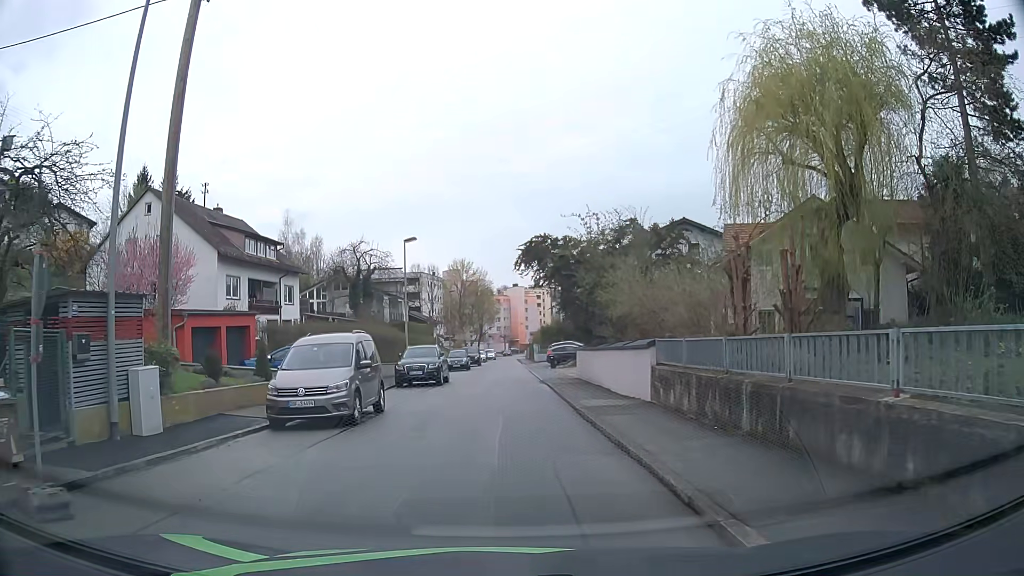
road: residential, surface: asphalt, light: Day
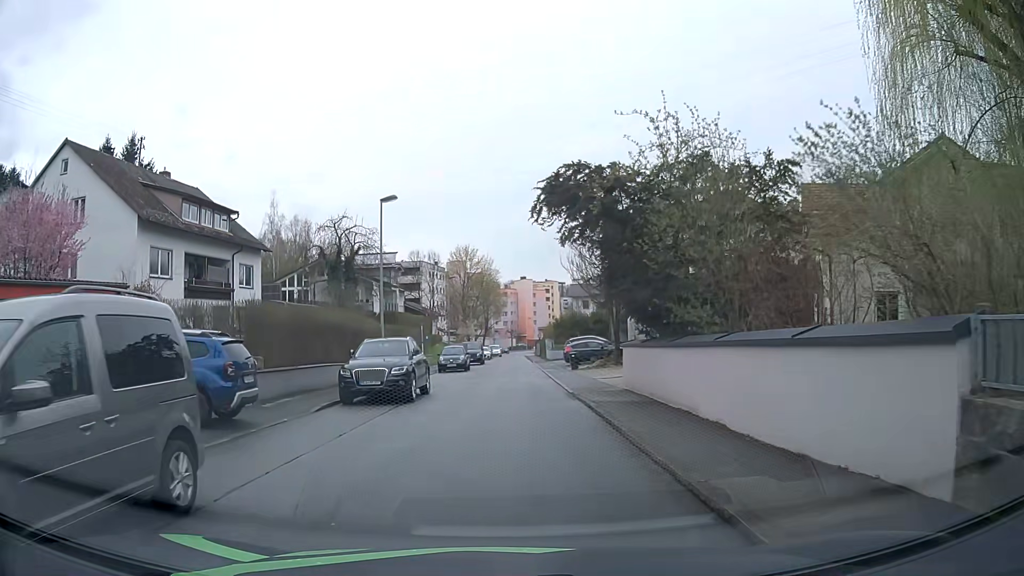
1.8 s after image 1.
(-0.2, +10.5) m; -2°
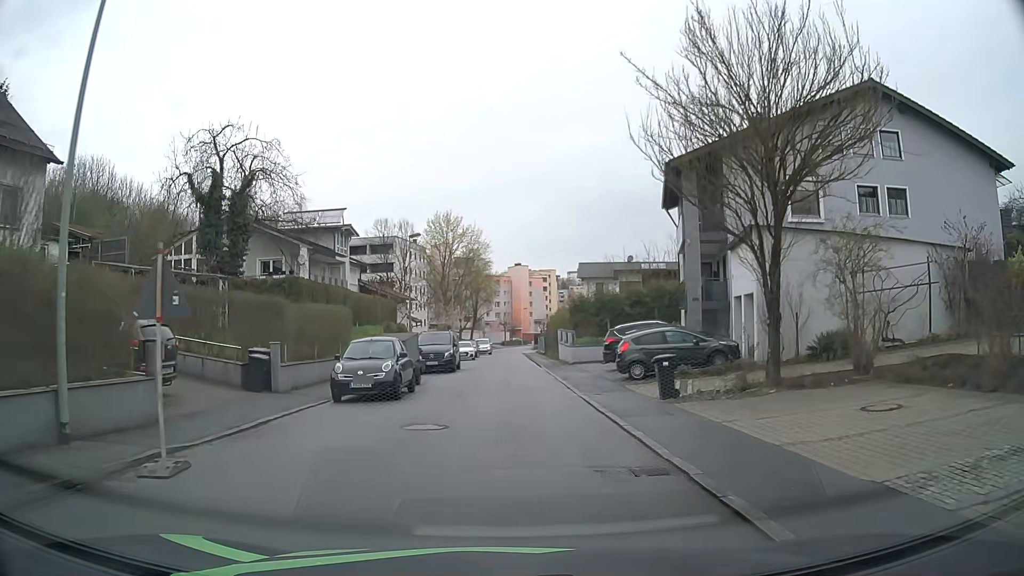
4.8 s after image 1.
(+0.3, +22.9) m; +1°
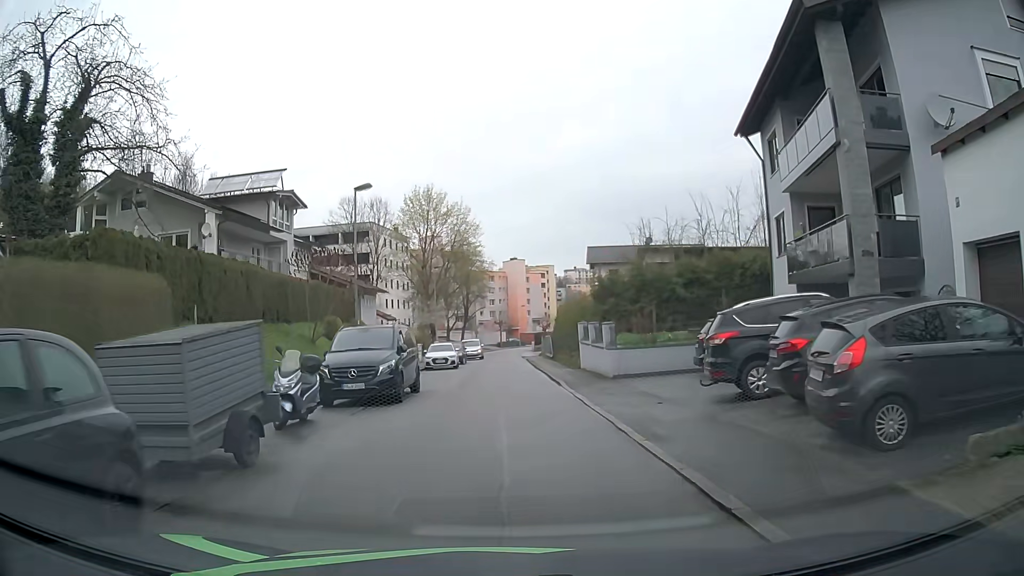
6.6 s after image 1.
(0.0, +14.4) m; 0°
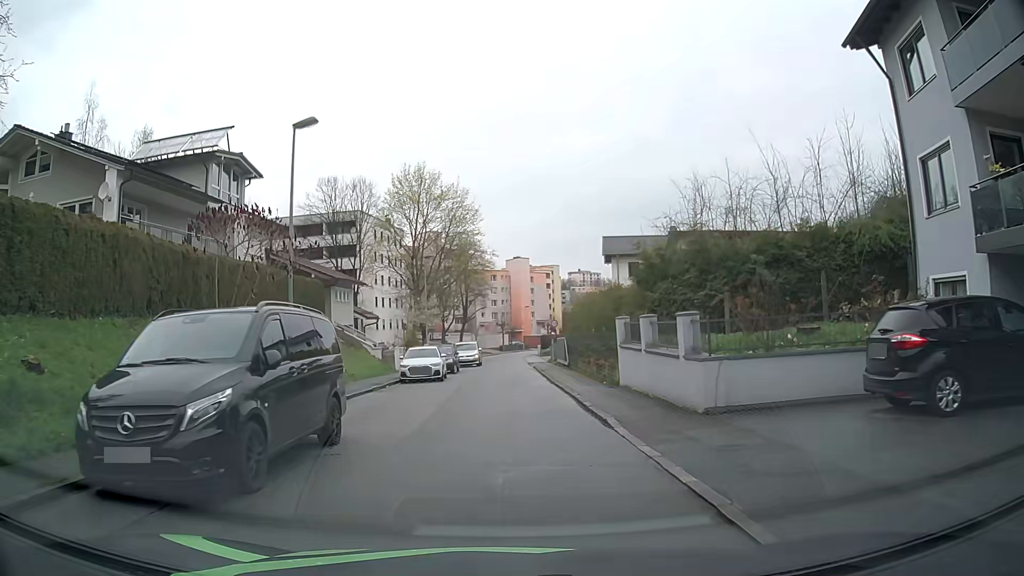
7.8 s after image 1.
(0.0, +9.4) m; 0°
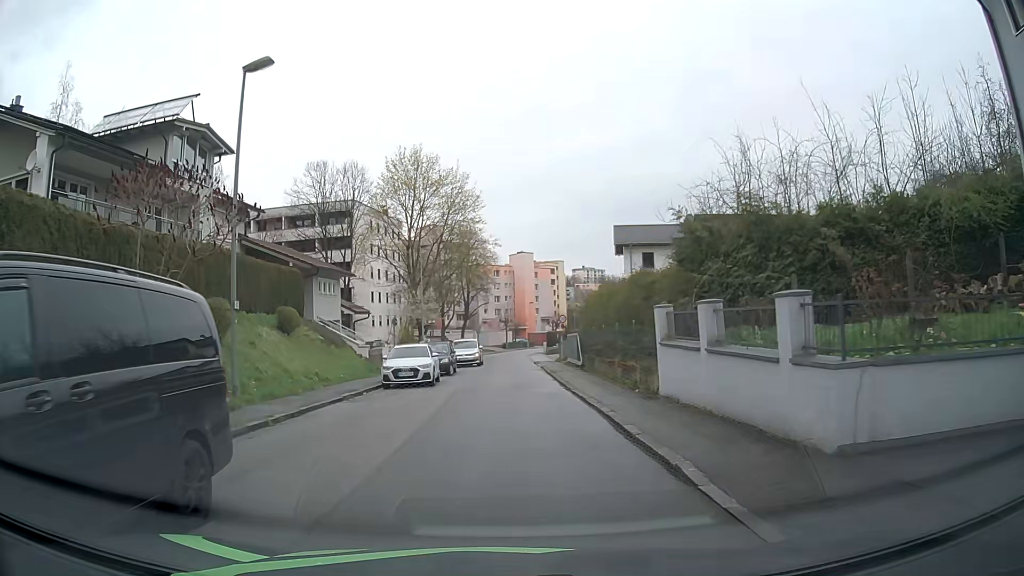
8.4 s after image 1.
(0.0, +4.6) m; 0°
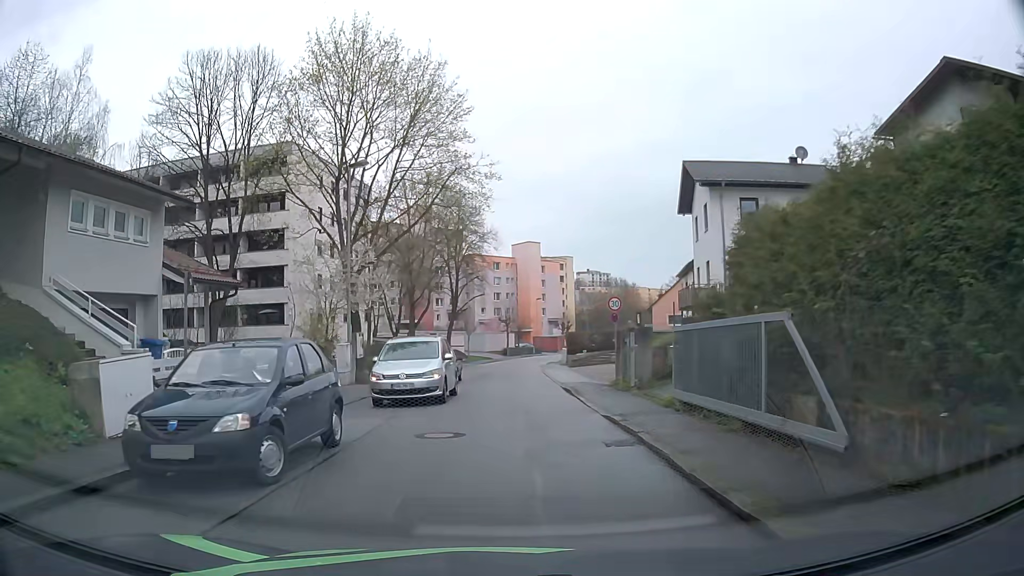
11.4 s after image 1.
(-0.2, +23.2) m; -1°
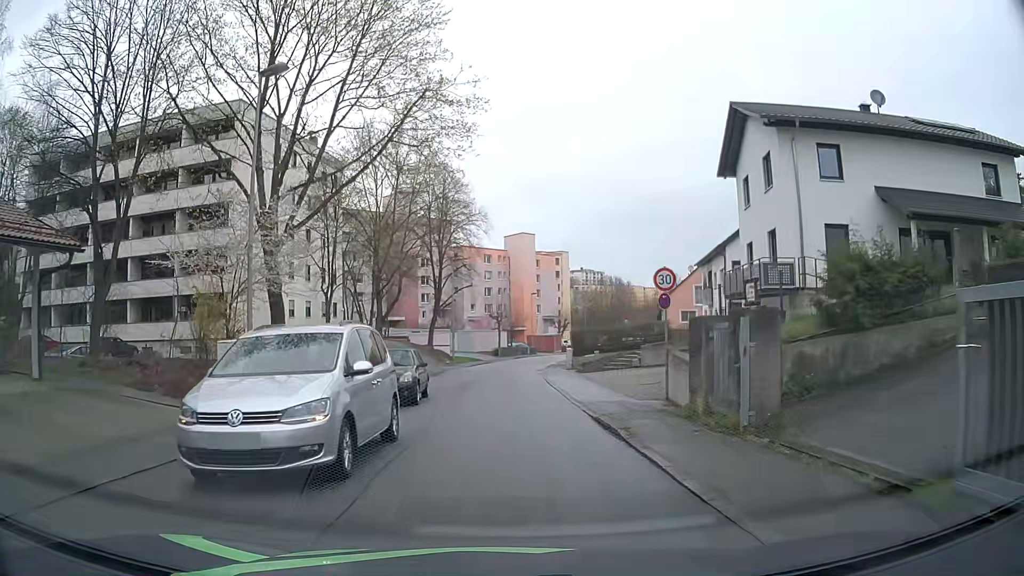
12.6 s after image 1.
(+0.2, +9.5) m; +1°
(0, +10) (0, +20) (0, +30) (0, +40) (+1, +50) (+2, +60) (+4, +70) (+7, +79) (+9, +89) (+12, +99) m
